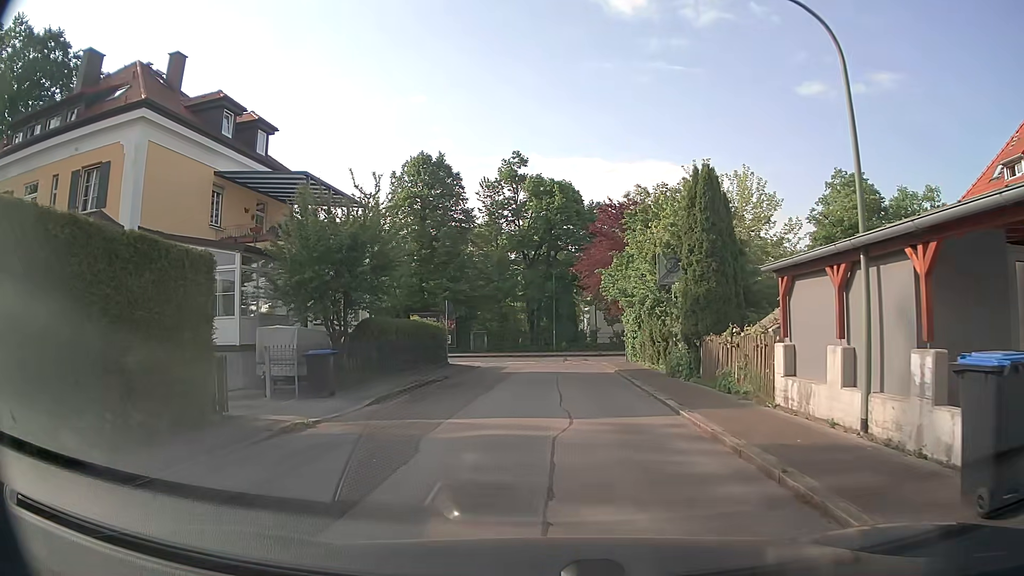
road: residential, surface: asphalt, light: Day
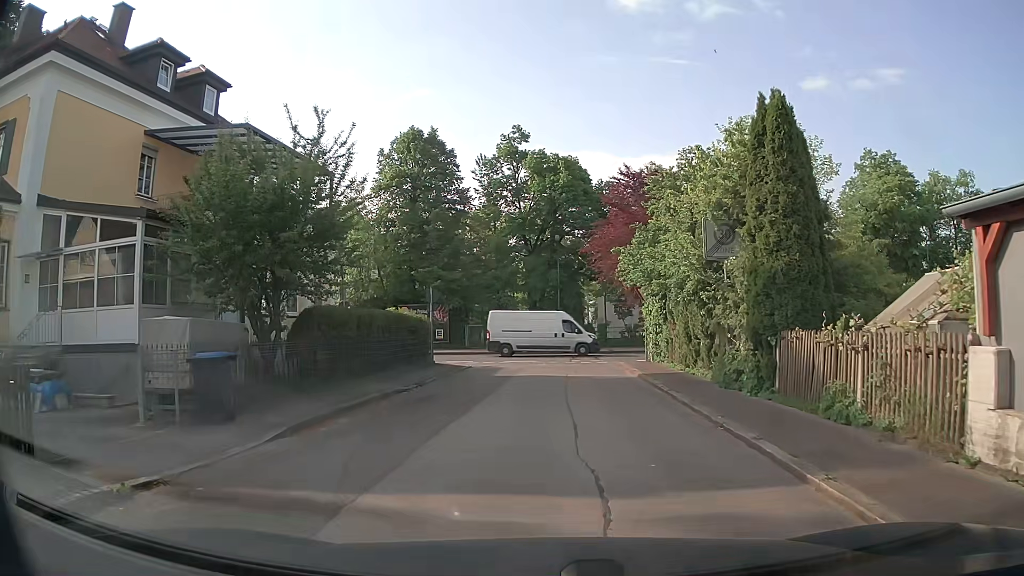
(0.0, +5.5) m; 0°
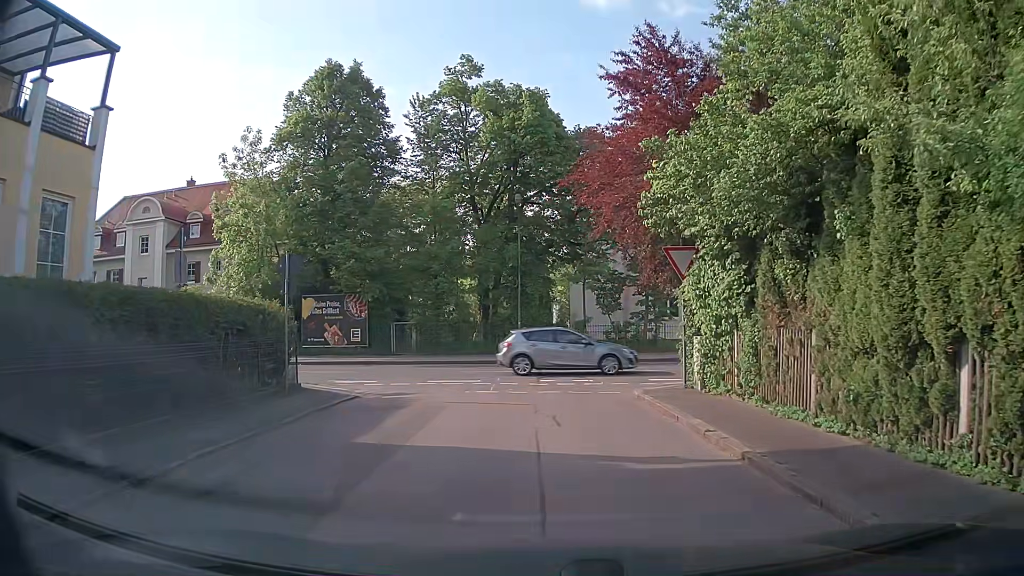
(+0.2, +12.9) m; +3°
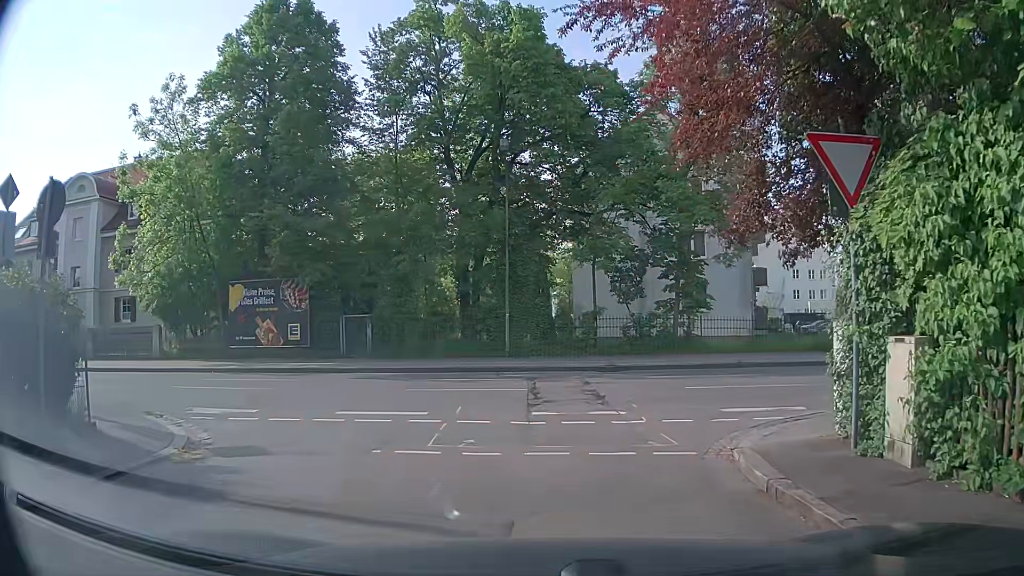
(+0.1, +8.1) m; +2°
